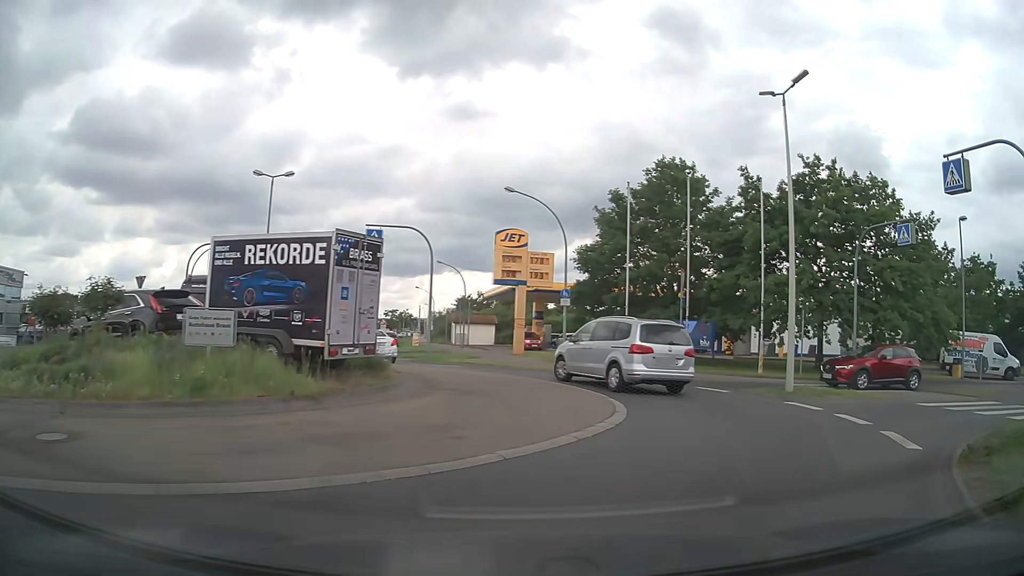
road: tertiary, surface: asphalt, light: Day
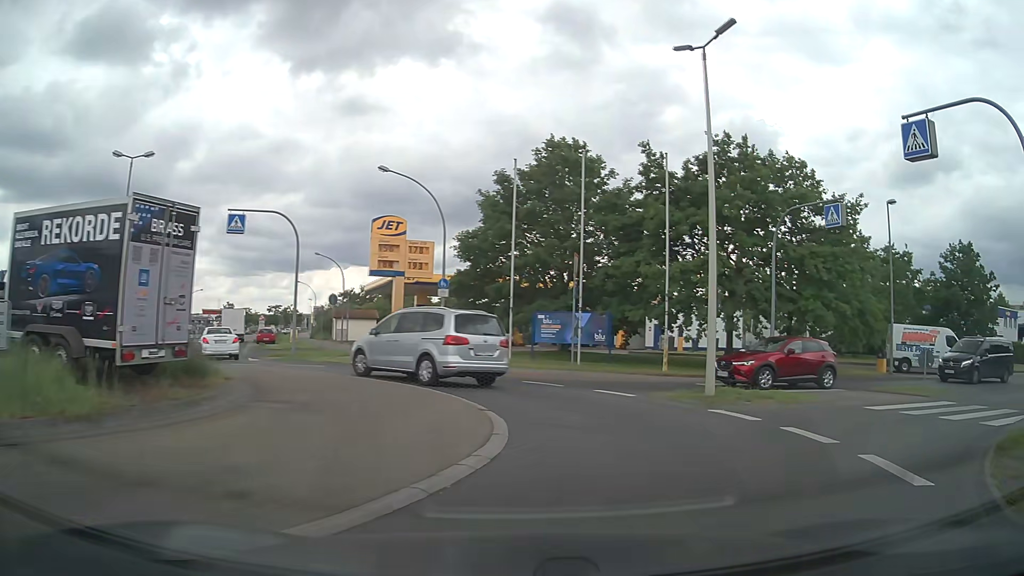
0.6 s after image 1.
(+0.2, +3.0) m; +9°
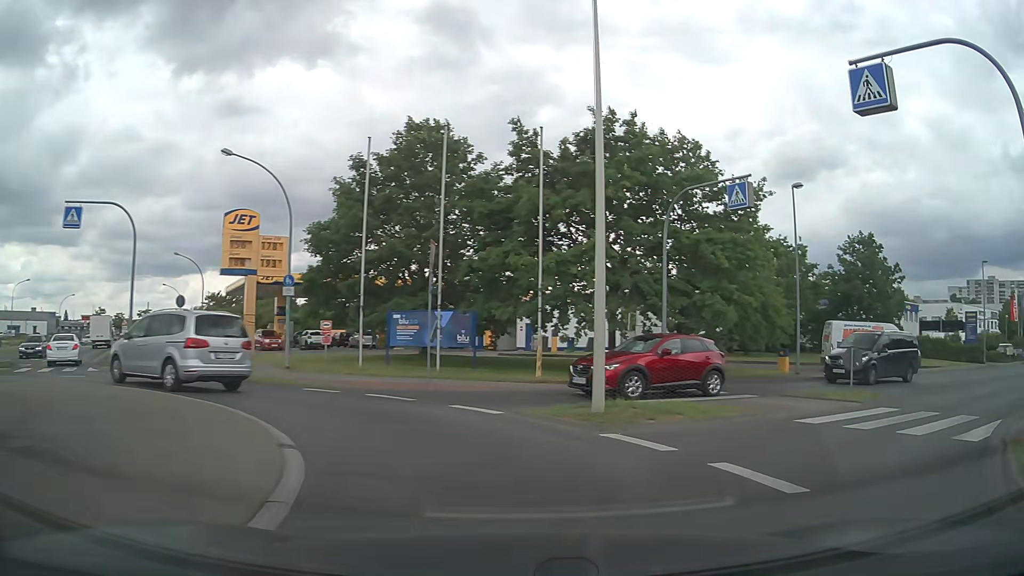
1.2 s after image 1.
(+0.3, +3.2) m; +10°
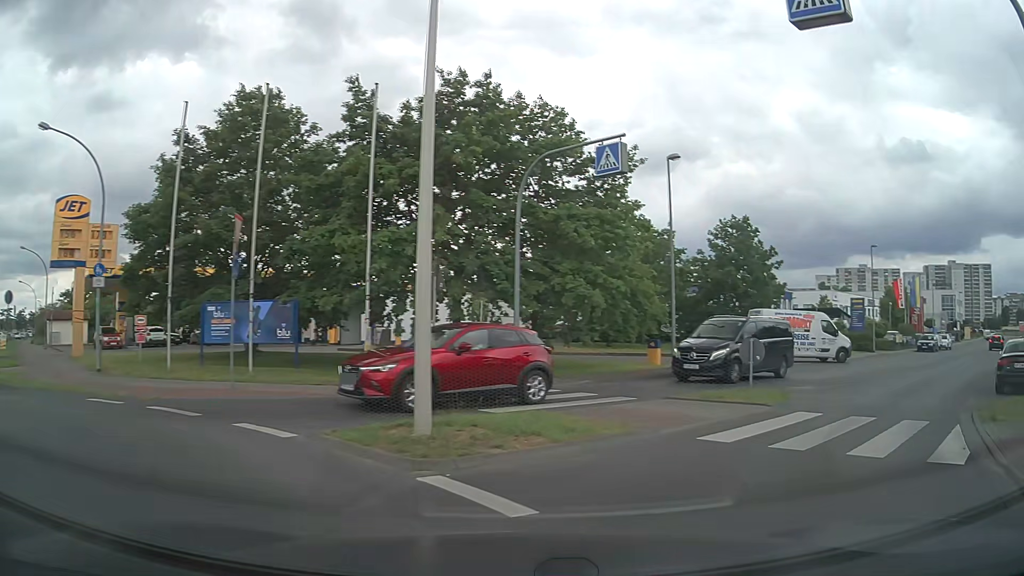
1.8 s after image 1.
(+0.4, +3.3) m; +13°
